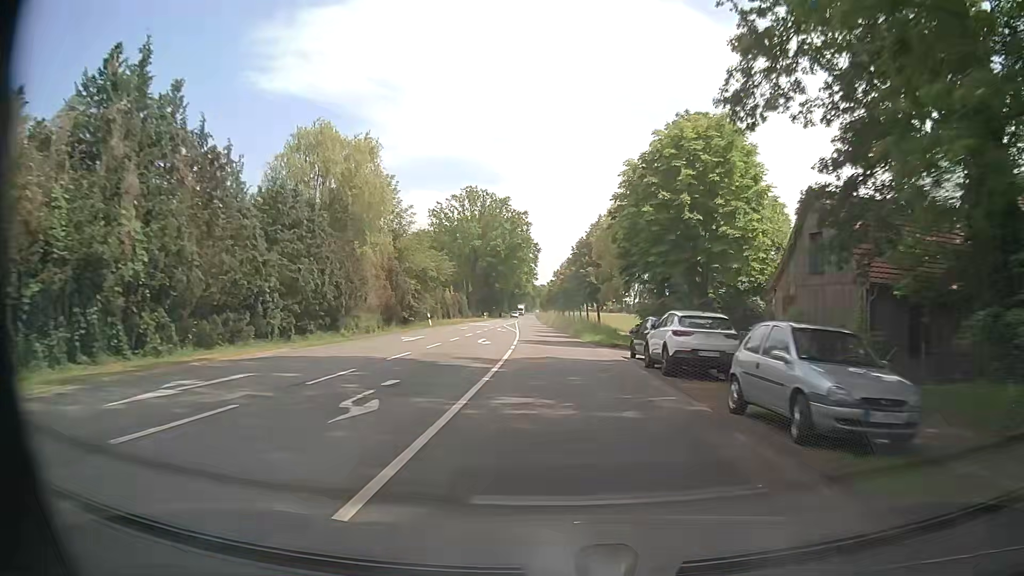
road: secondary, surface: asphalt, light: Day
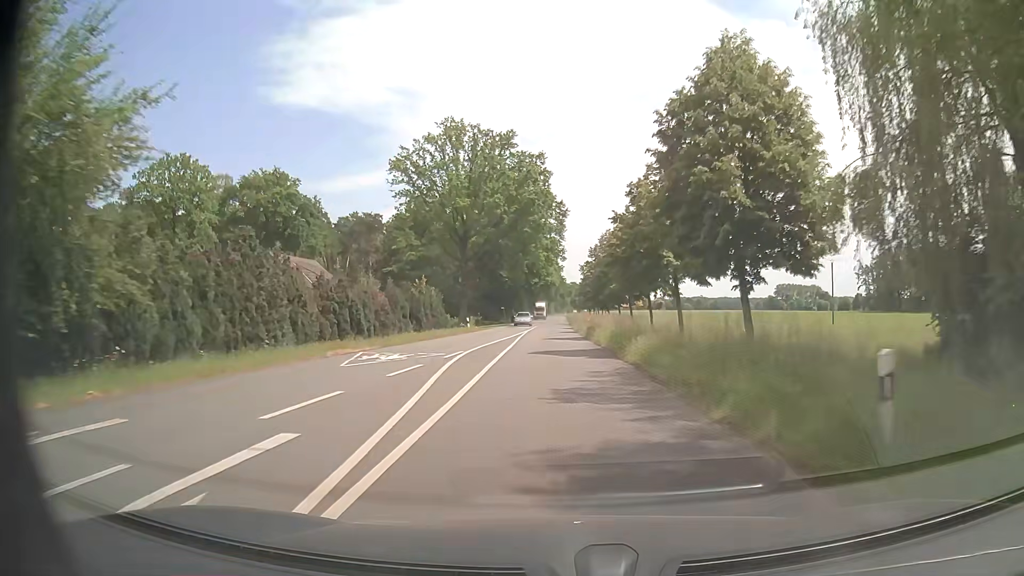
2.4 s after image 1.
(-1.2, +45.9) m; -3°
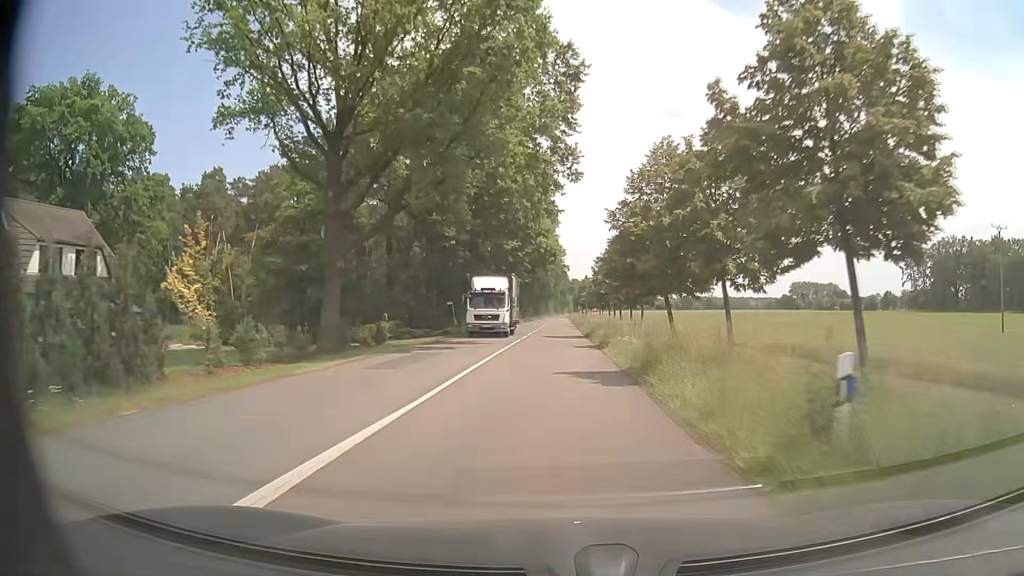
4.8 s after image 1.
(-0.1, +45.9) m; 0°
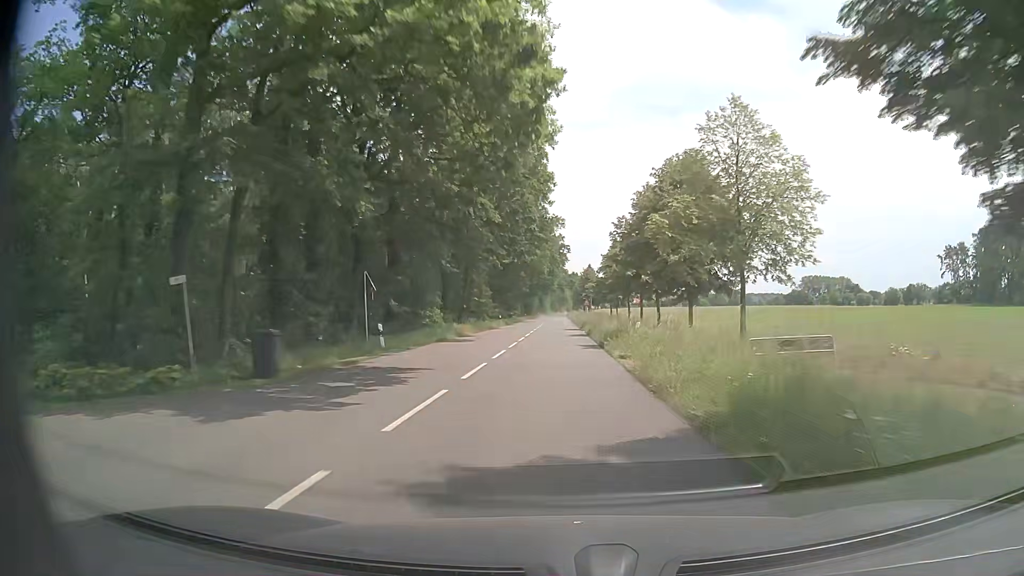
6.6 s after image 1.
(+0.3, +34.4) m; +1°
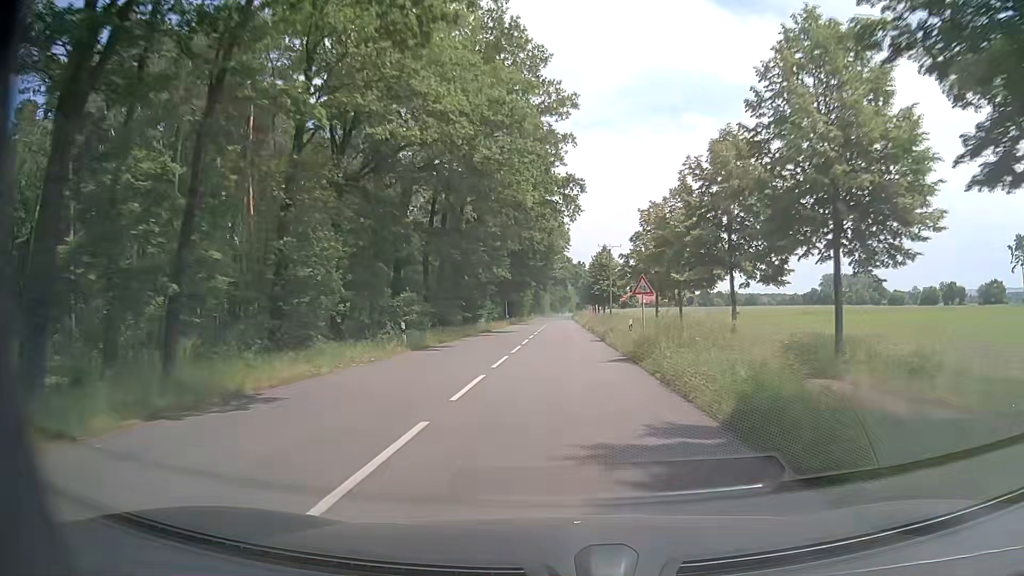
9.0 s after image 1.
(-0.4, +45.9) m; -1°
